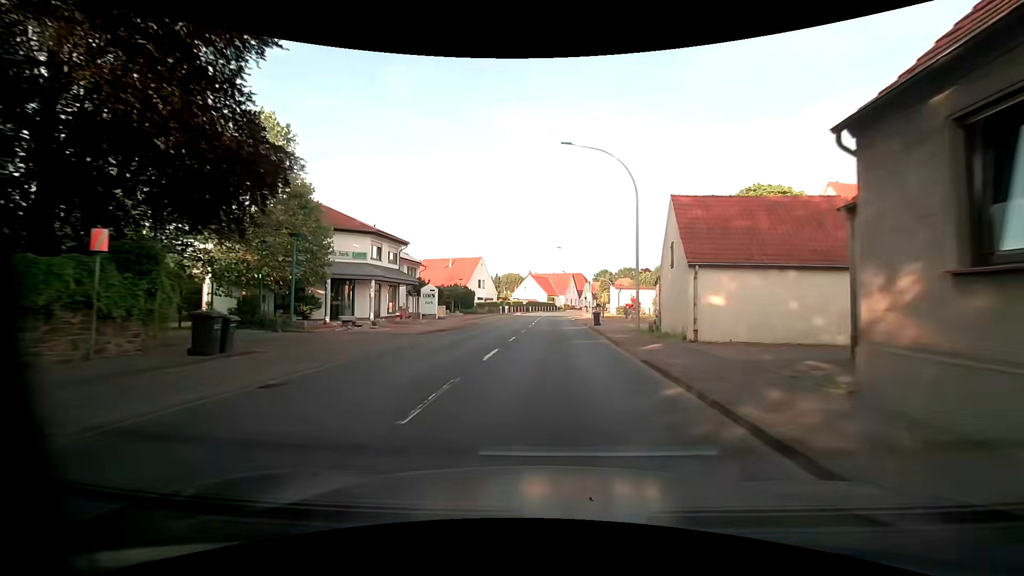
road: primary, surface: asphalt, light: Day
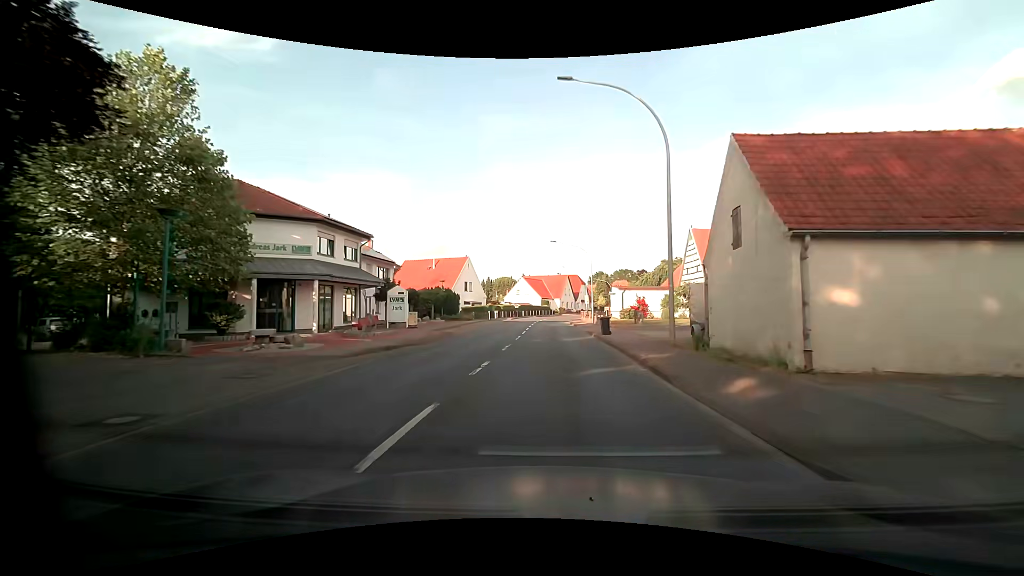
(+0.1, +7.9) m; +1°
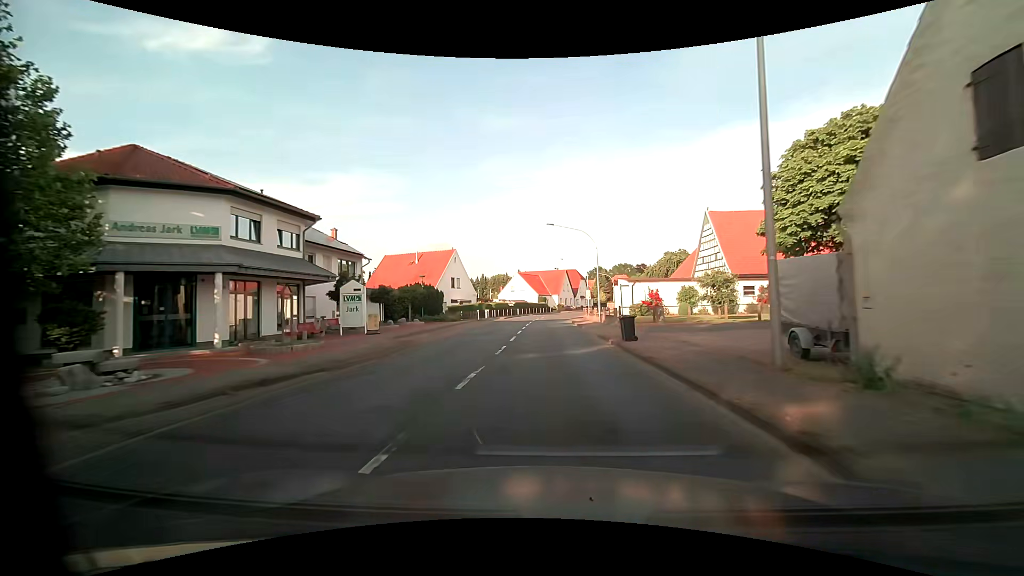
(0.0, +8.0) m; 0°
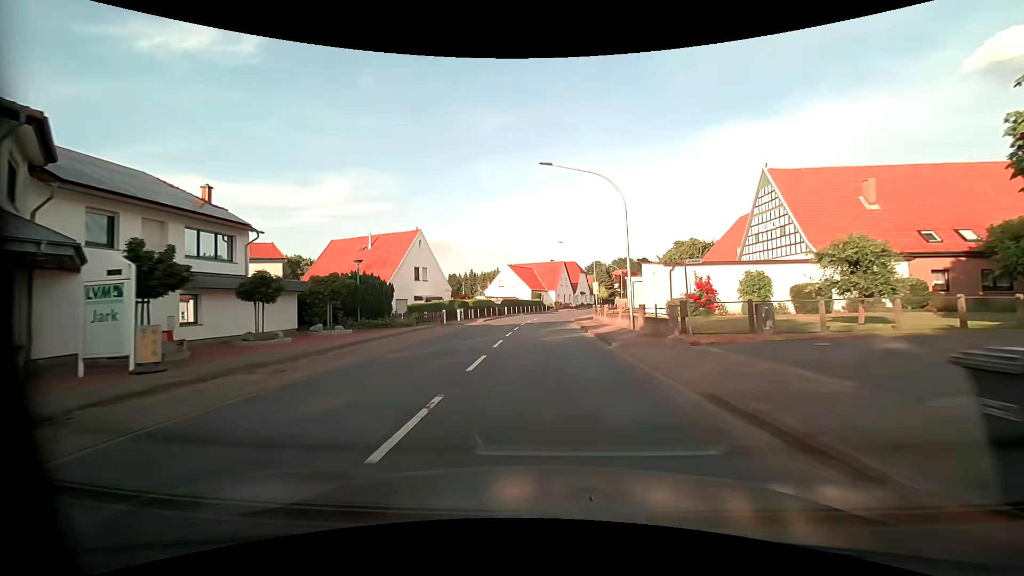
(0.0, +15.9) m; 0°
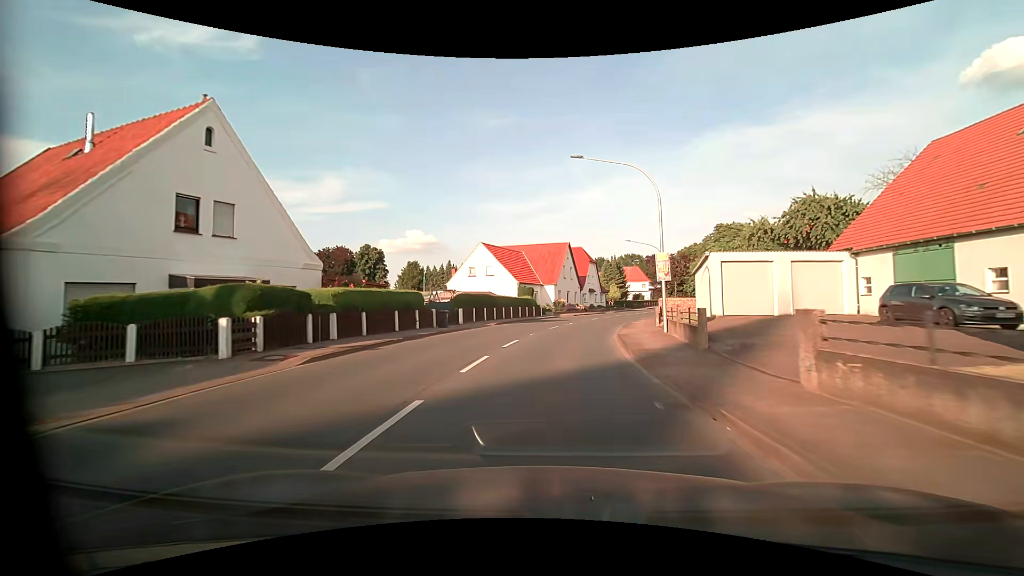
(0.0, +31.1) m; +1°
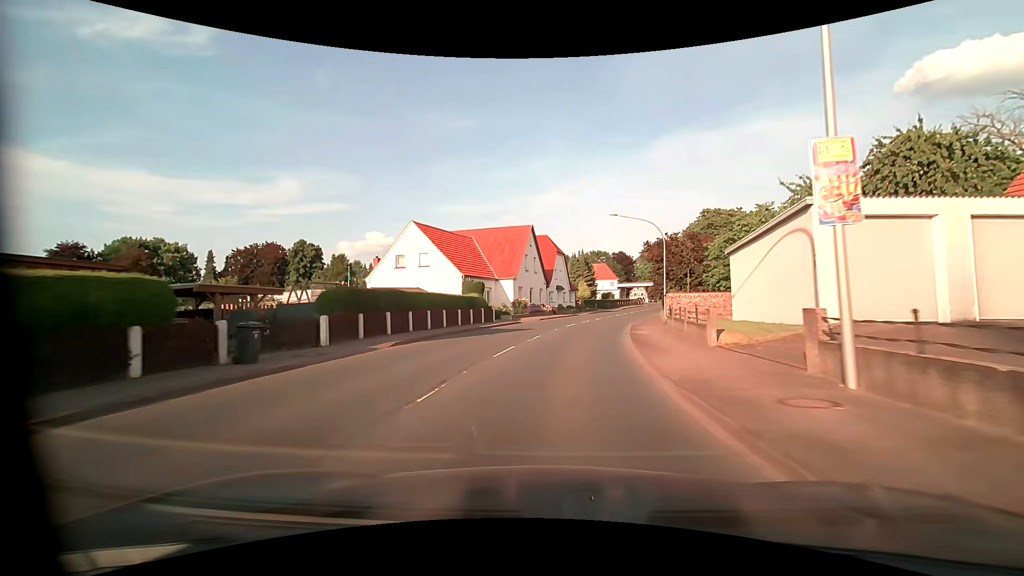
(+0.4, +15.1) m; +4°
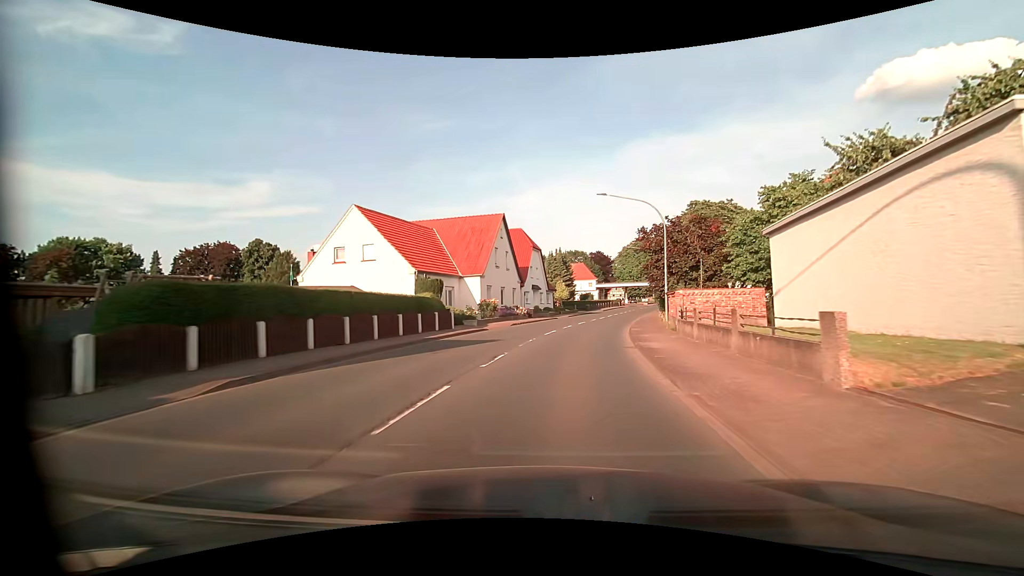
(+0.2, +7.4) m; +3°
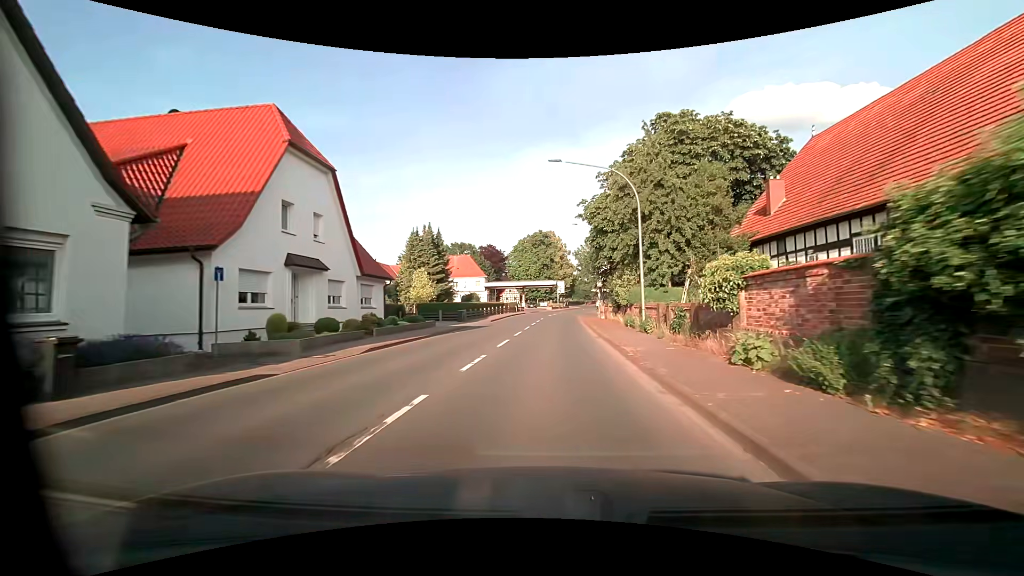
(+4.2, +36.5) m; +12°
(0, +10) (0, +20) (+1, +30) (+1, +40) (+2, +50) (+2, +60) (+3, +70) (+5, +80) (+7, +90) (+9, +99) m
